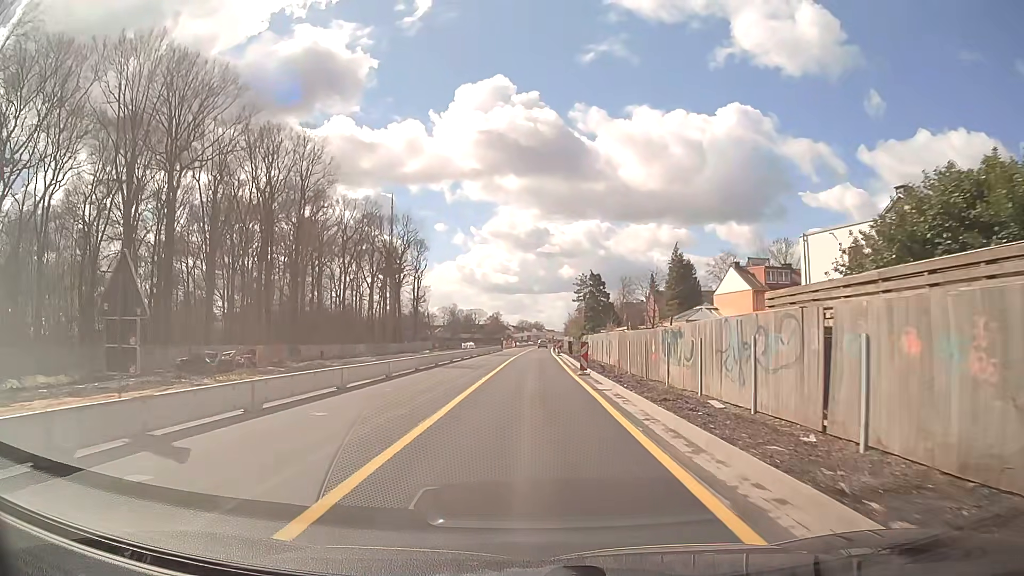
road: trunk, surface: asphalt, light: Day
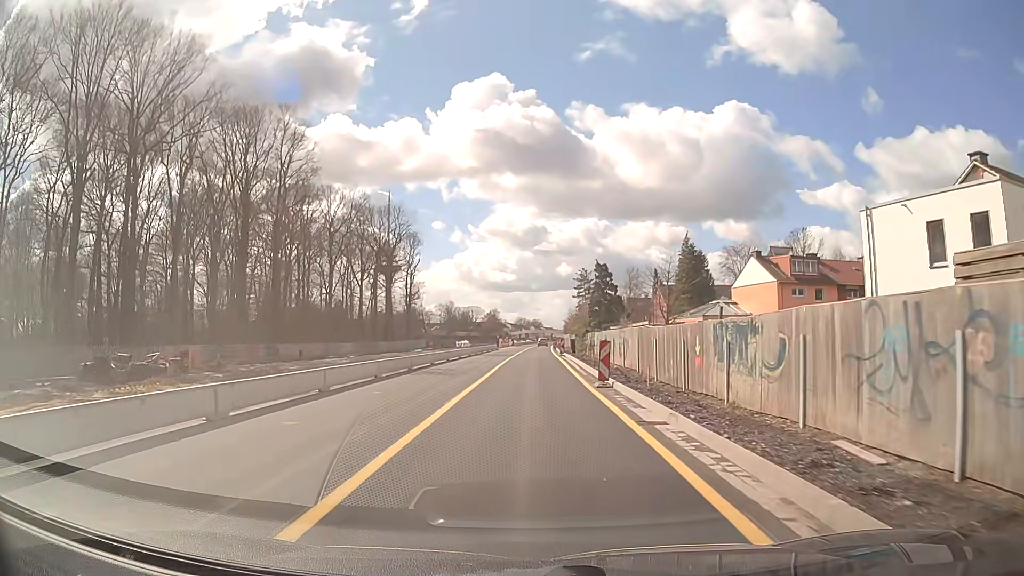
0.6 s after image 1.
(0.0, +7.6) m; 0°
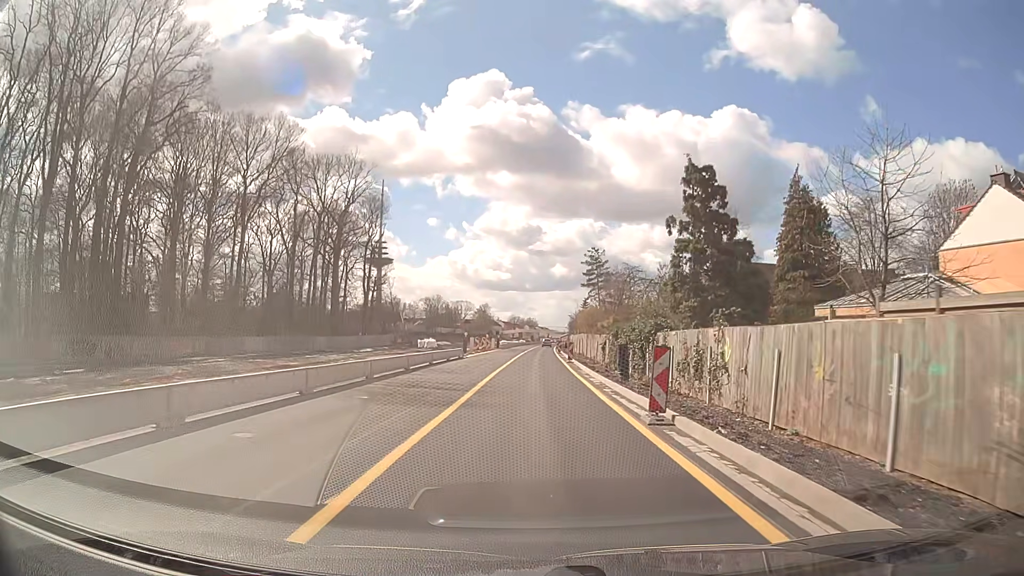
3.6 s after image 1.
(0.0, +38.0) m; 0°
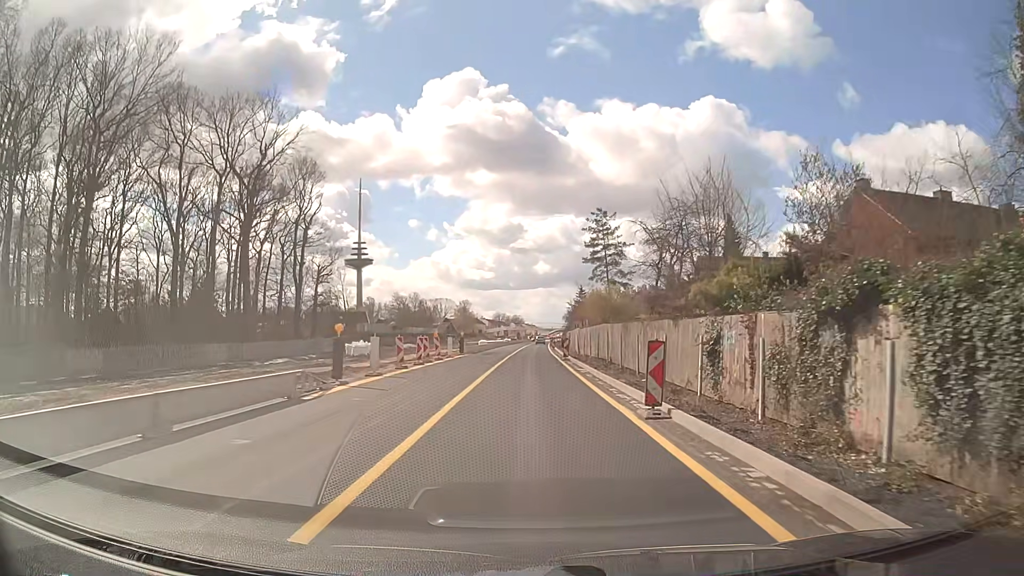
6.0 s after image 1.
(+0.4, +30.5) m; +1°
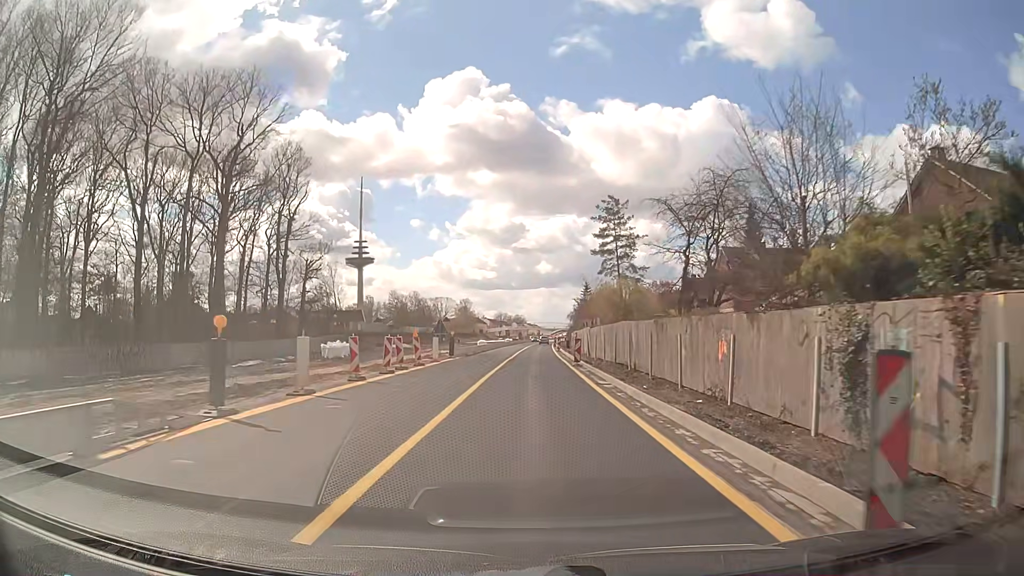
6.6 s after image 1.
(0.0, +7.6) m; 0°
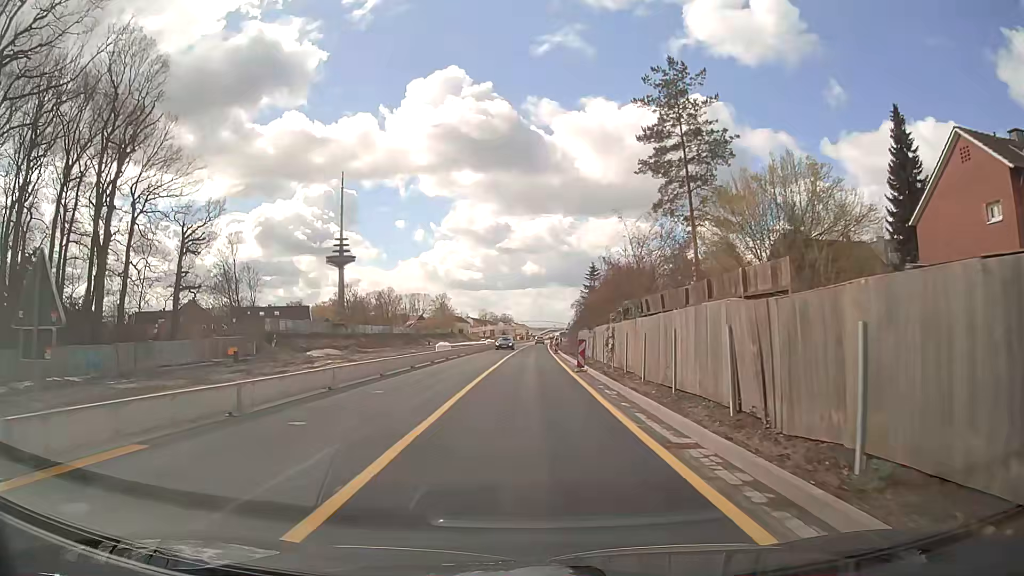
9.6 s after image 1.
(+0.3, +38.1) m; +1°
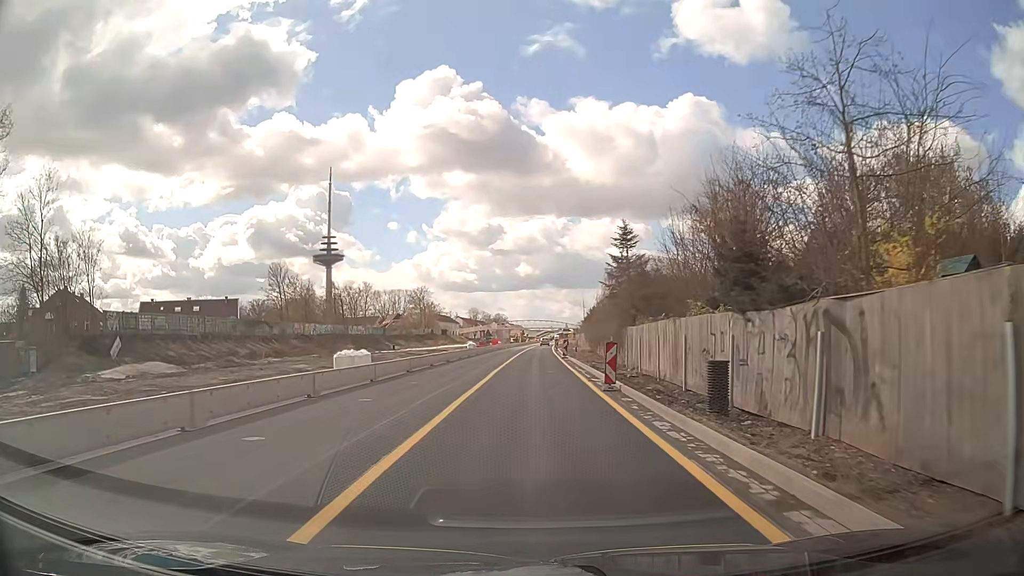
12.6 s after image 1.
(+0.1, +38.1) m; 0°
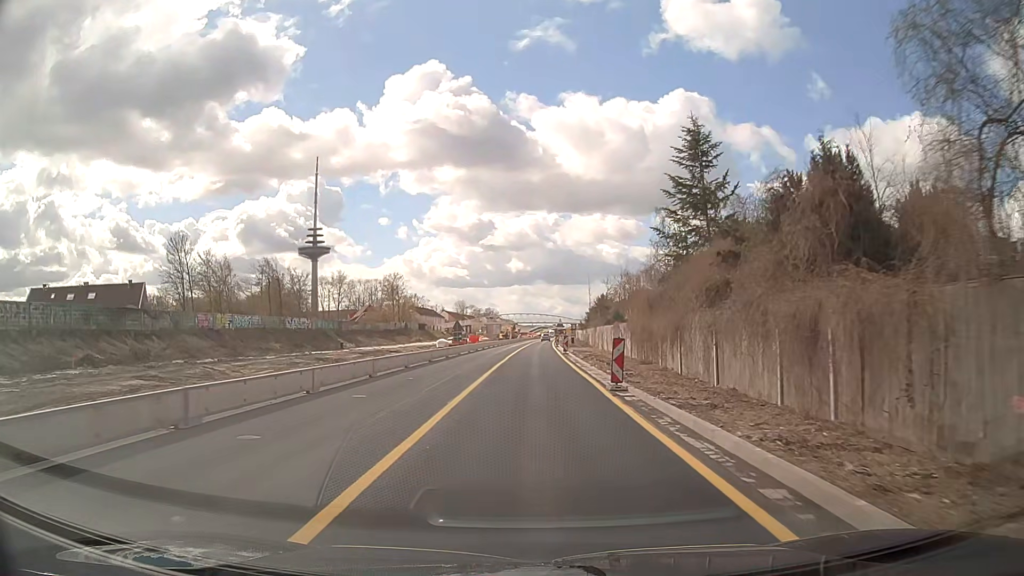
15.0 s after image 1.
(+0.6, +30.5) m; +2°
(0, +10) (0, +20) (0, +30) (0, +40) (0, +50) (0, +60) (+1, +70) (+1, +80) (+1, +90) (+1, +100) m
